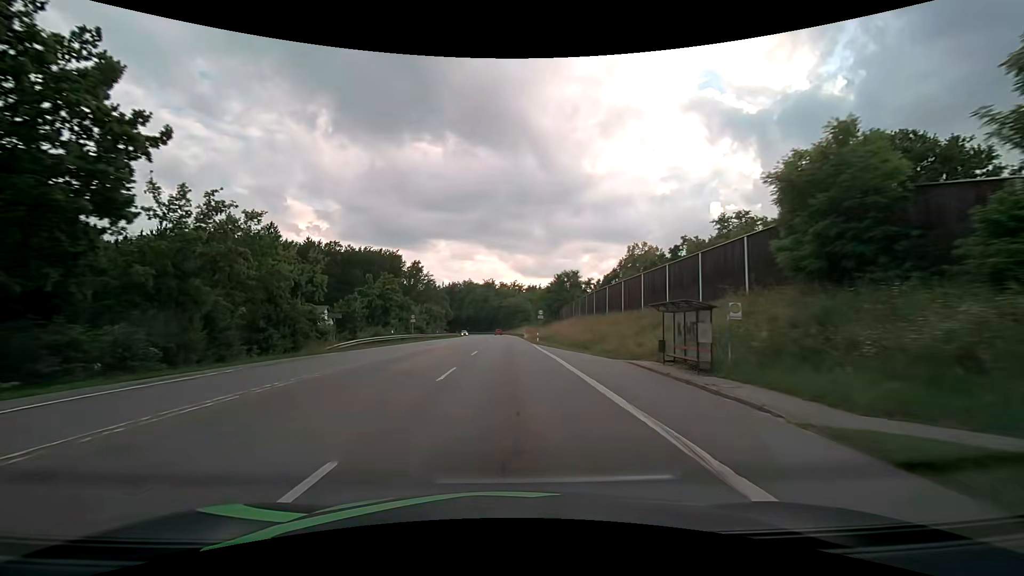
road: secondary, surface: asphalt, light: Day
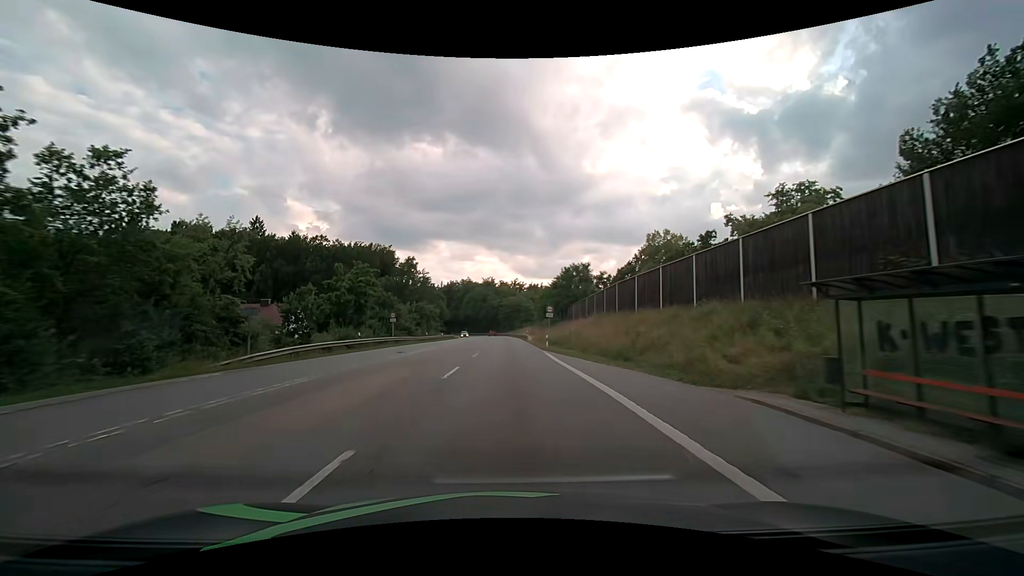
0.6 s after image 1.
(0.0, +11.0) m; 0°
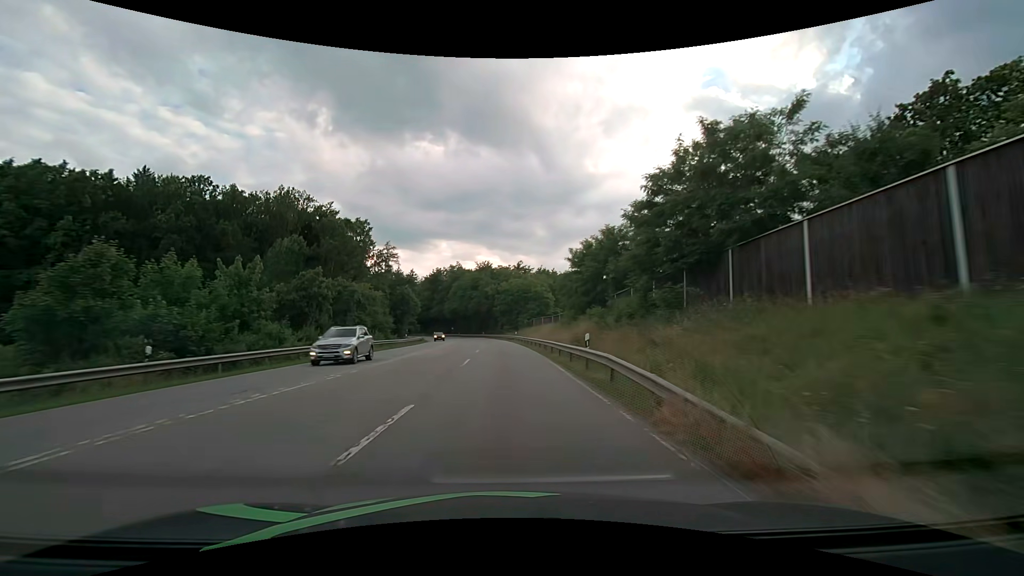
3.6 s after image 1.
(+0.3, +54.3) m; 0°
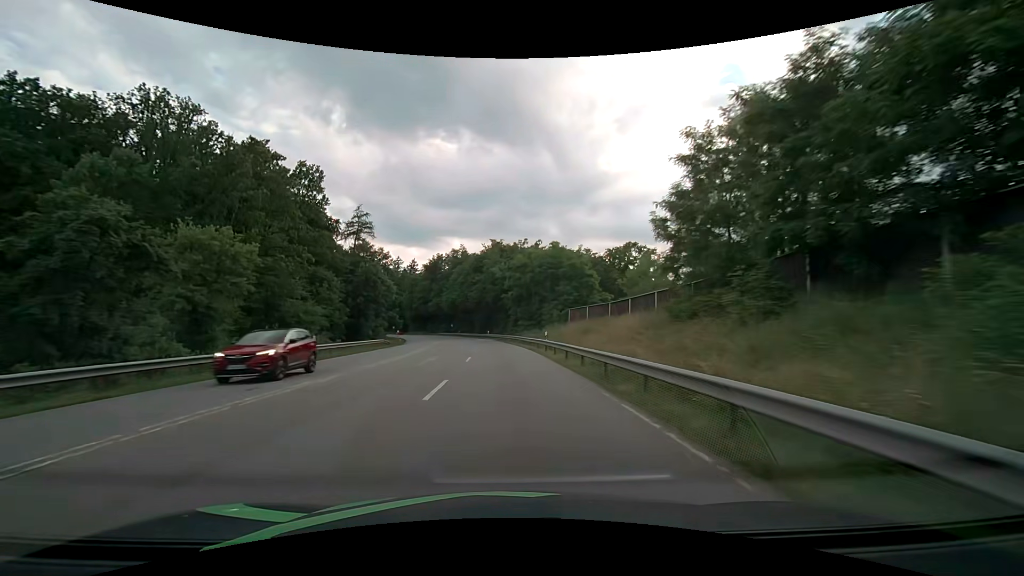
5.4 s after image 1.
(-0.4, +34.6) m; -1°
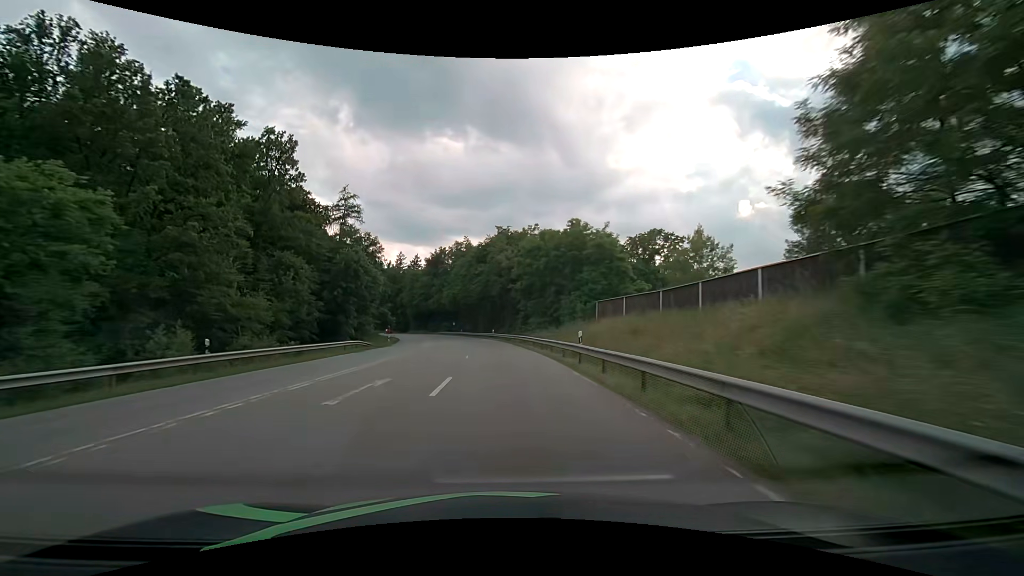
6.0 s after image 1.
(-0.1, +11.8) m; 0°
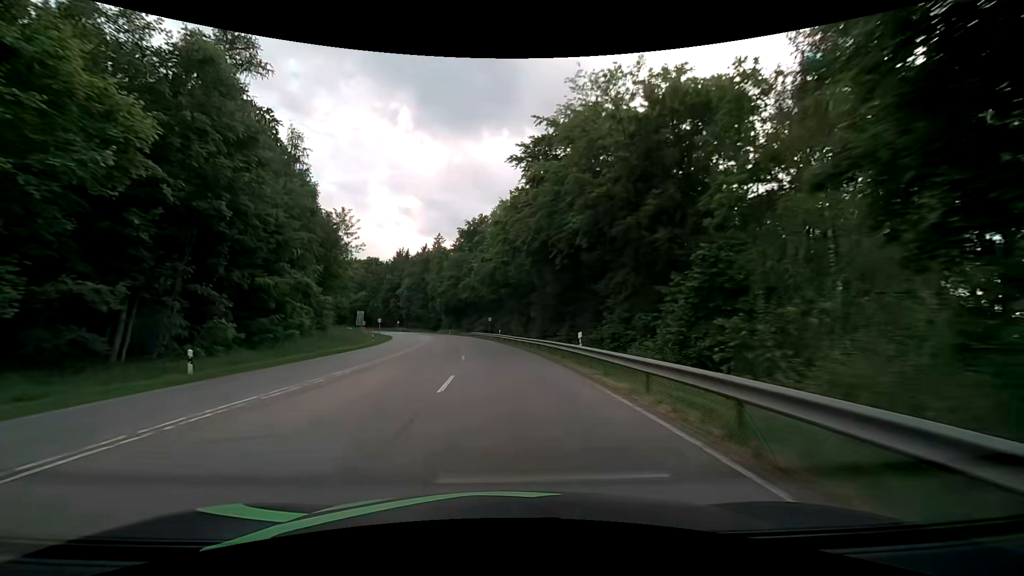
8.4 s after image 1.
(-2.7, +48.0) m; -6°
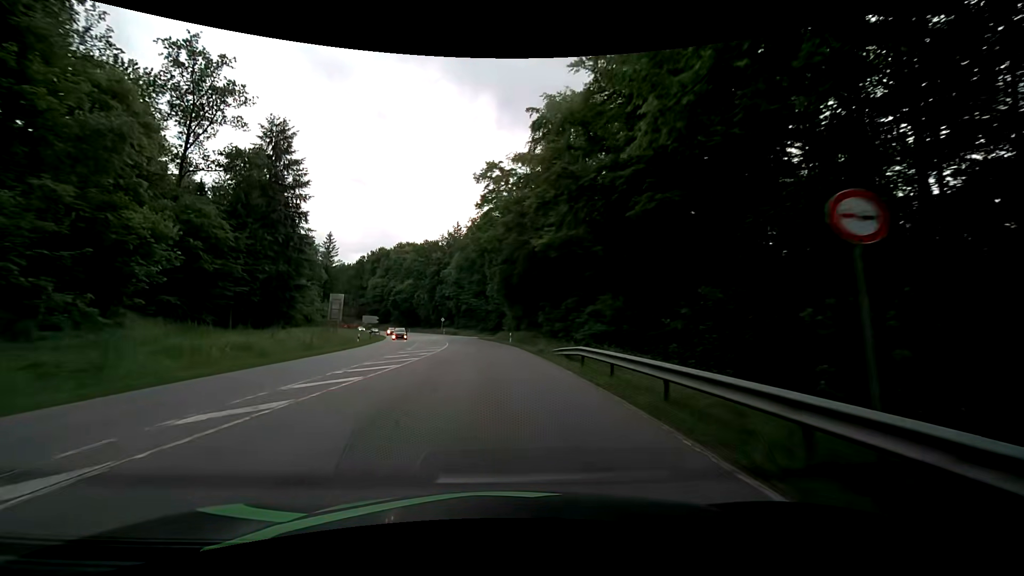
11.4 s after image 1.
(-5.3, +61.2) m; -9°
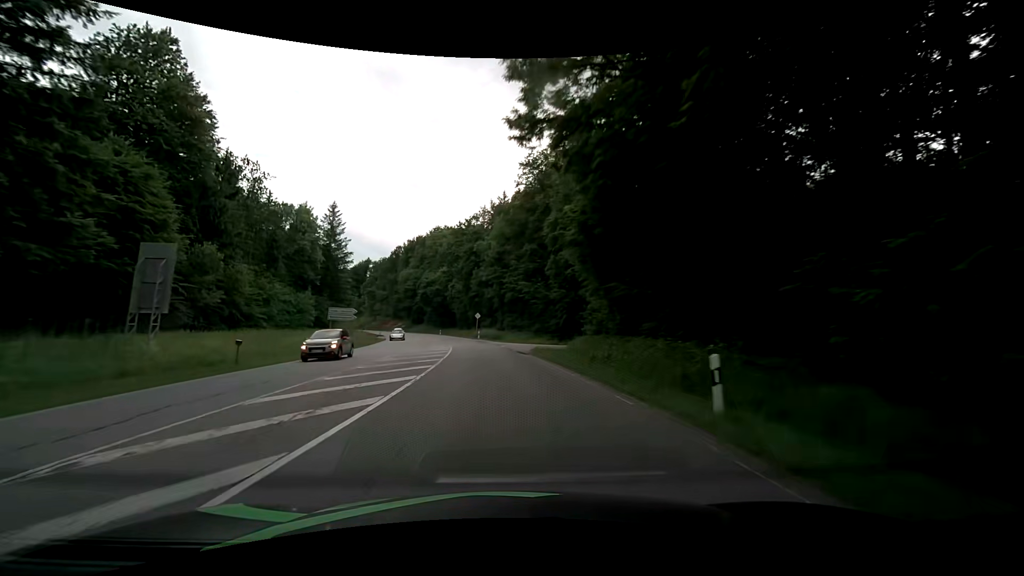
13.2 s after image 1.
(-2.2, +37.3) m; -6°
(0, +10) (-1, +20) (-1, +30) (-3, +40) (-4, +50) (-6, +60) (-8, +69) (-10, +79) (-13, +89) (-16, +98) m
